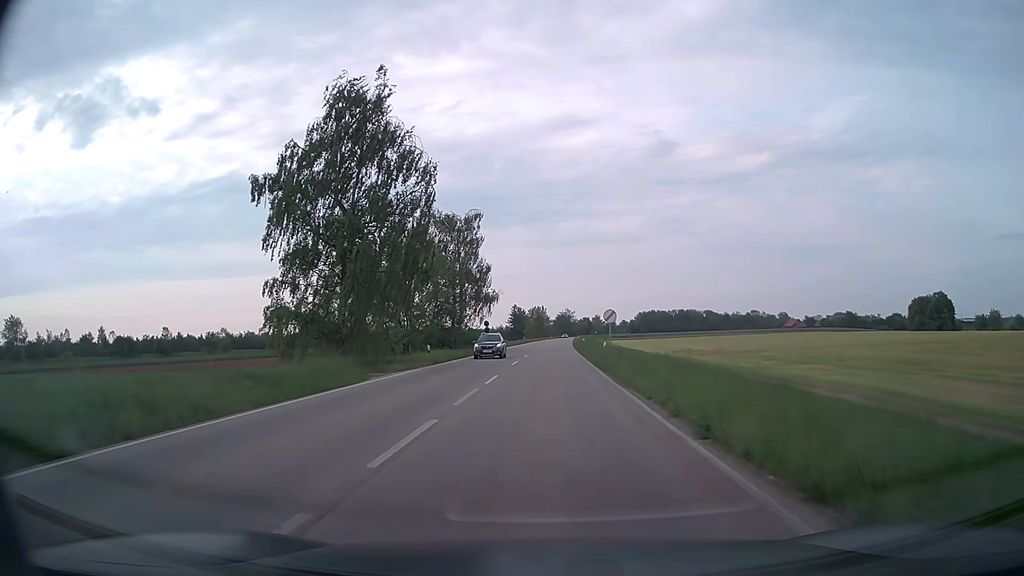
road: secondary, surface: asphalt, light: Day
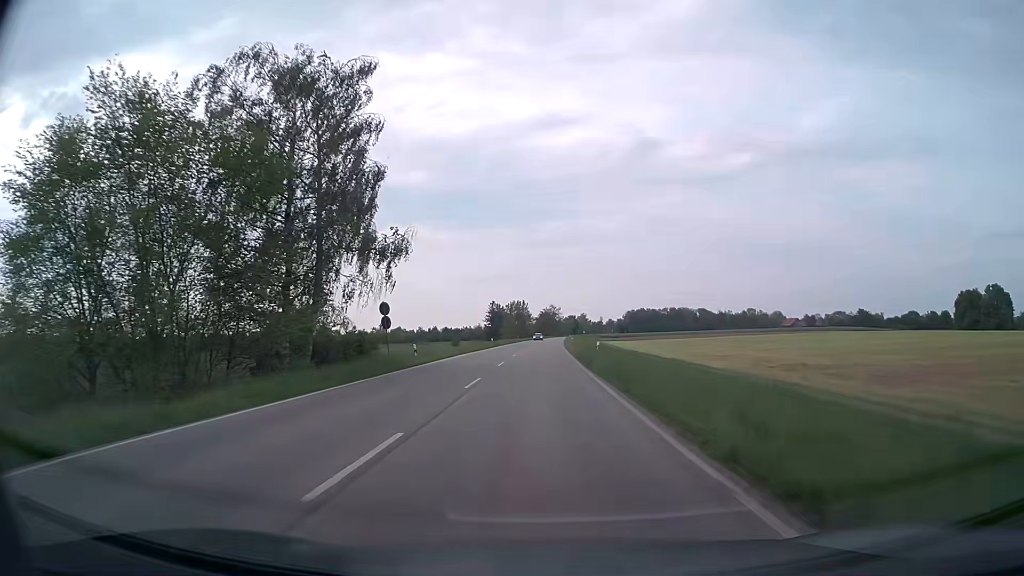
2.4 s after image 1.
(+0.5, +37.9) m; +1°
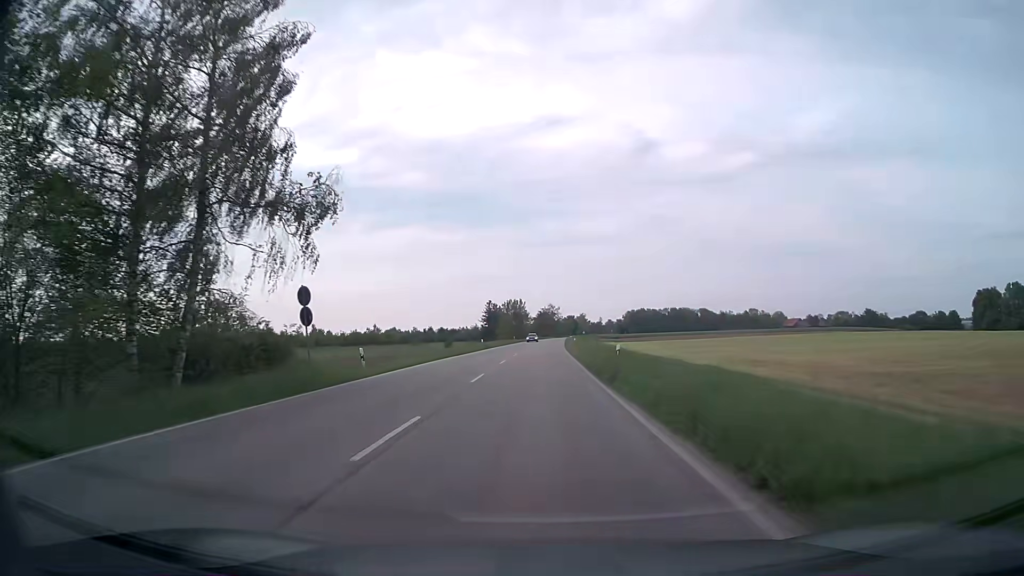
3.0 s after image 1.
(0.0, +10.2) m; 0°
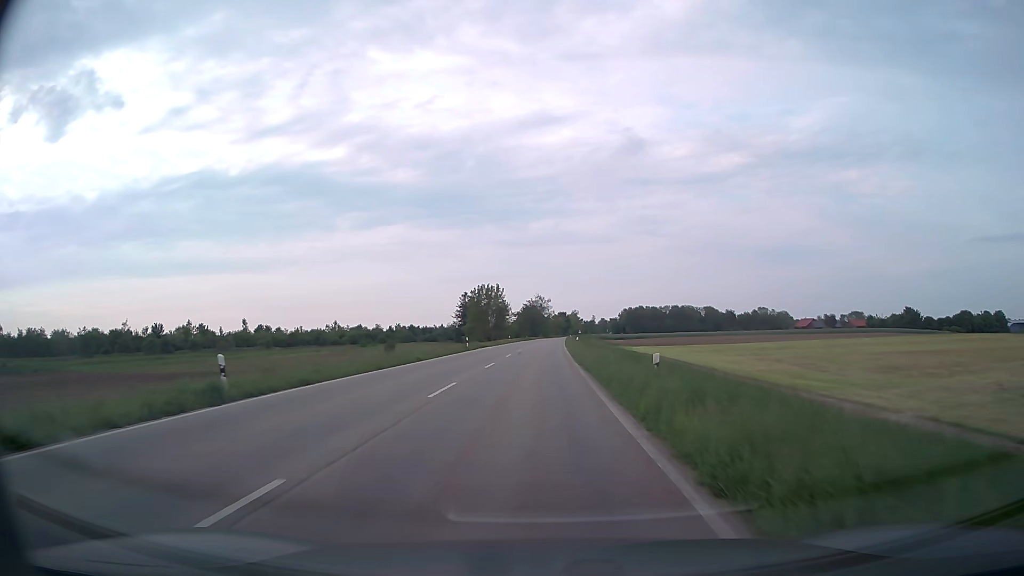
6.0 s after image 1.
(+0.4, +53.3) m; +1°
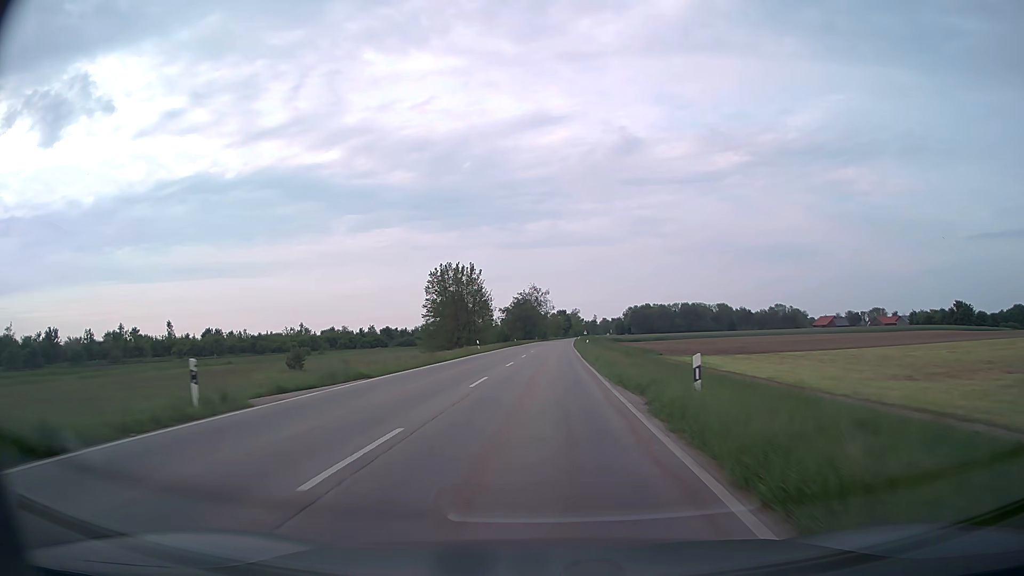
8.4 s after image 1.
(+0.1, +44.3) m; 0°
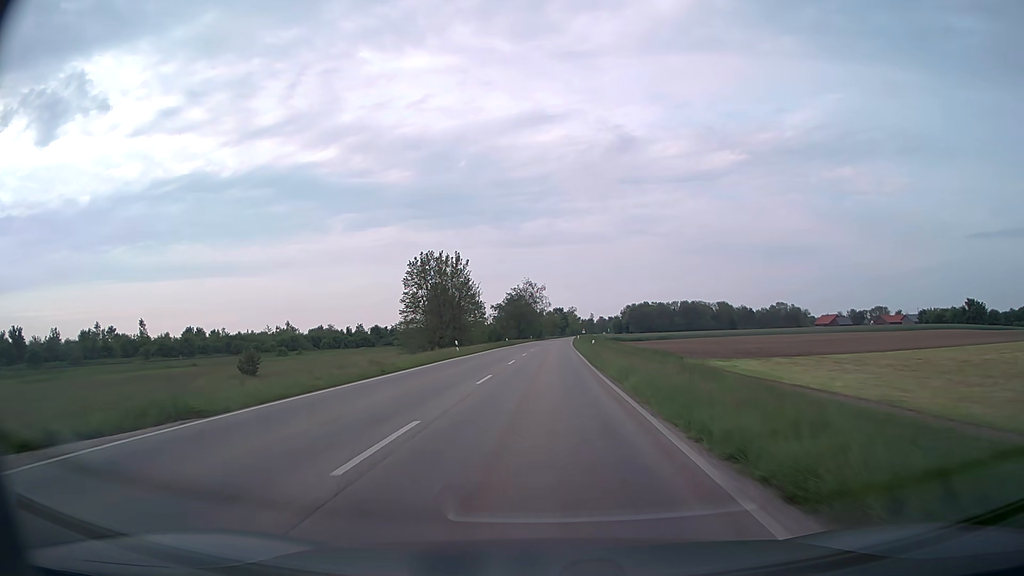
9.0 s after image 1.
(0.0, +11.3) m; 0°
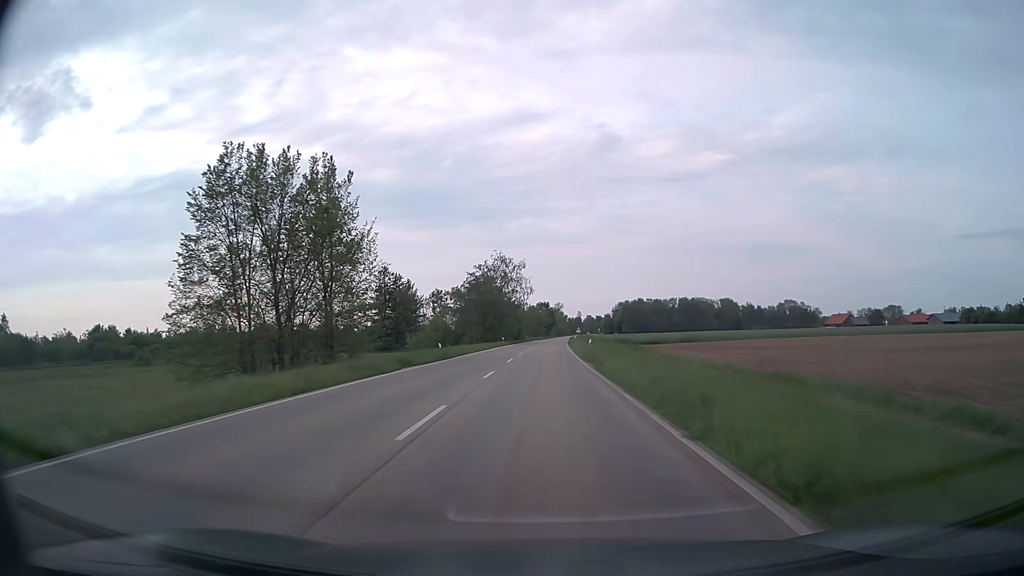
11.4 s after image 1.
(+0.5, +46.0) m; +1°
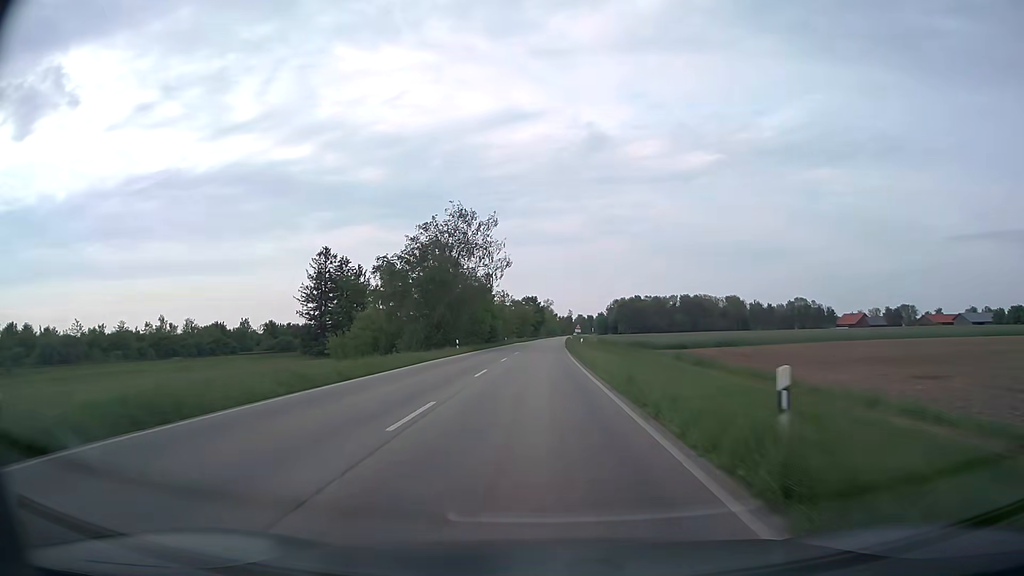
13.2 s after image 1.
(+0.3, +35.2) m; +1°
(0, +10) (0, +20) (0, +30) (0, +40) (+1, +50) (+1, +60) (+1, +70) (+1, +80) (+2, +90) (+2, +100) m
